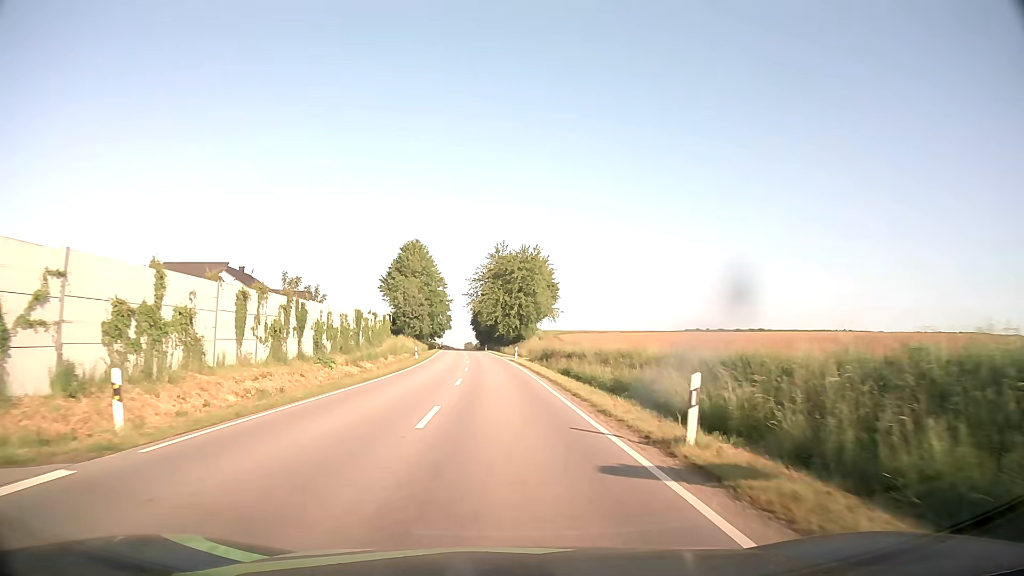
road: secondary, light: Day
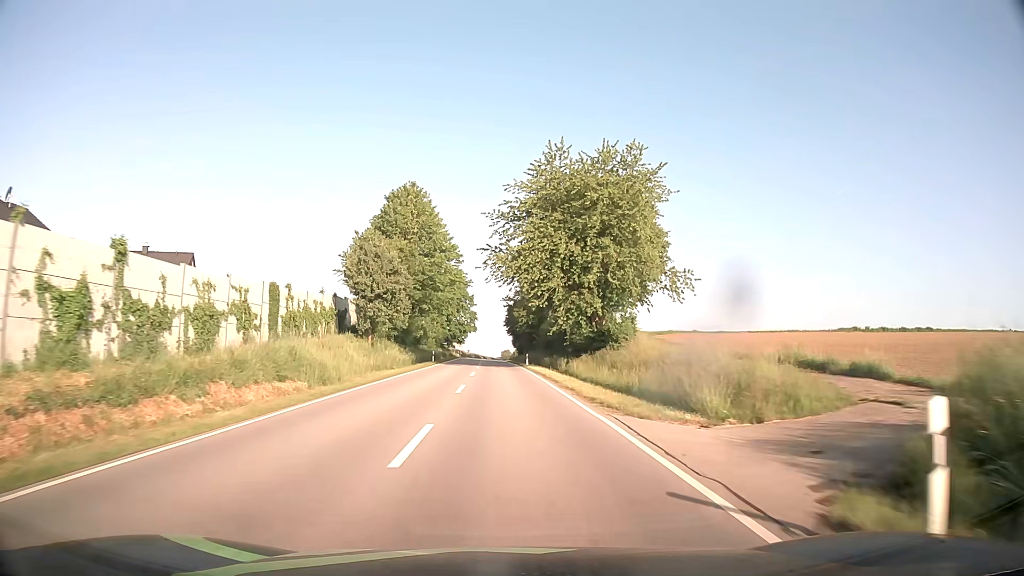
(-1.6, +52.4) m; -3°
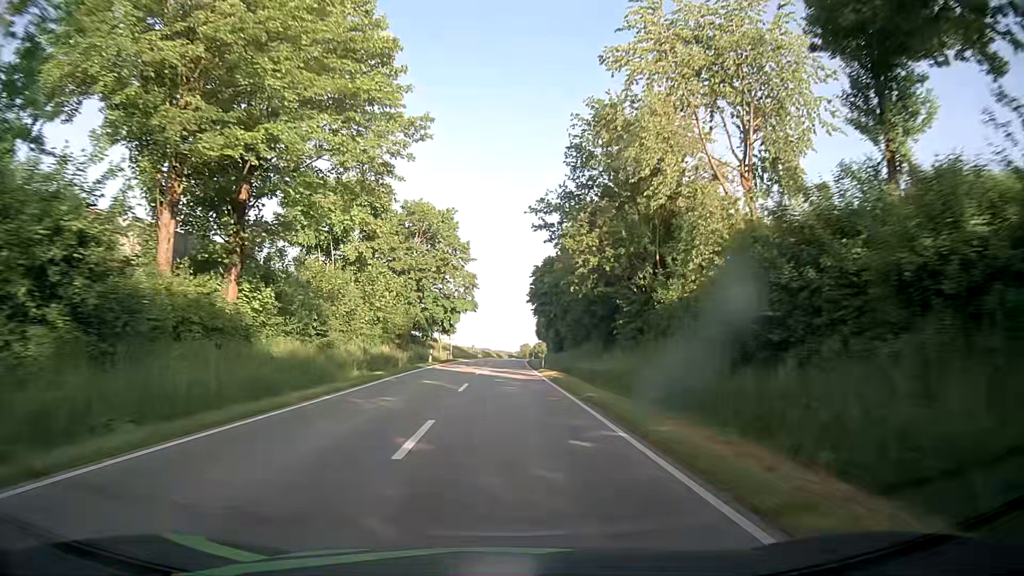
(-1.0, +60.2) m; -1°
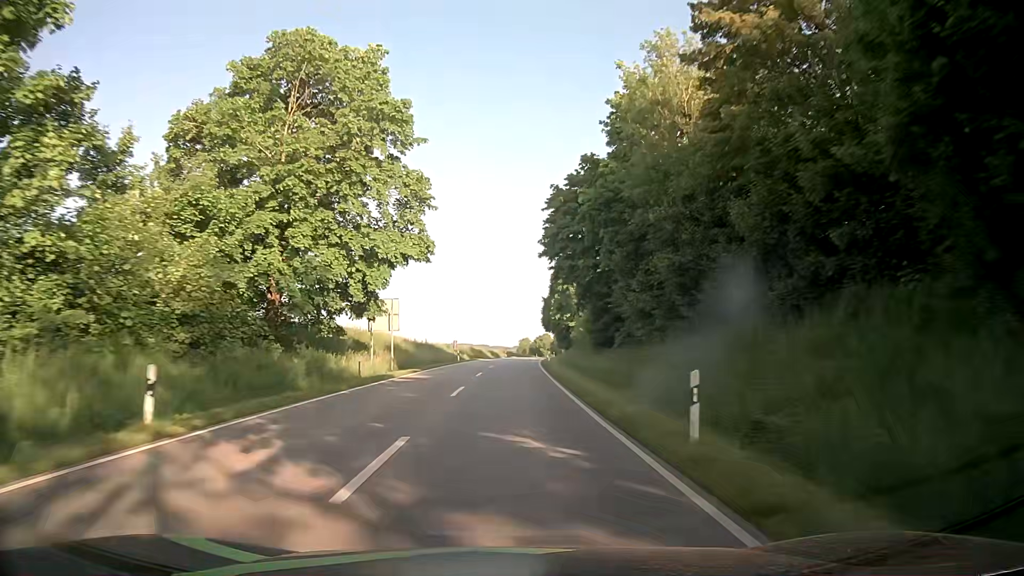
(0.0, +38.4) m; 0°
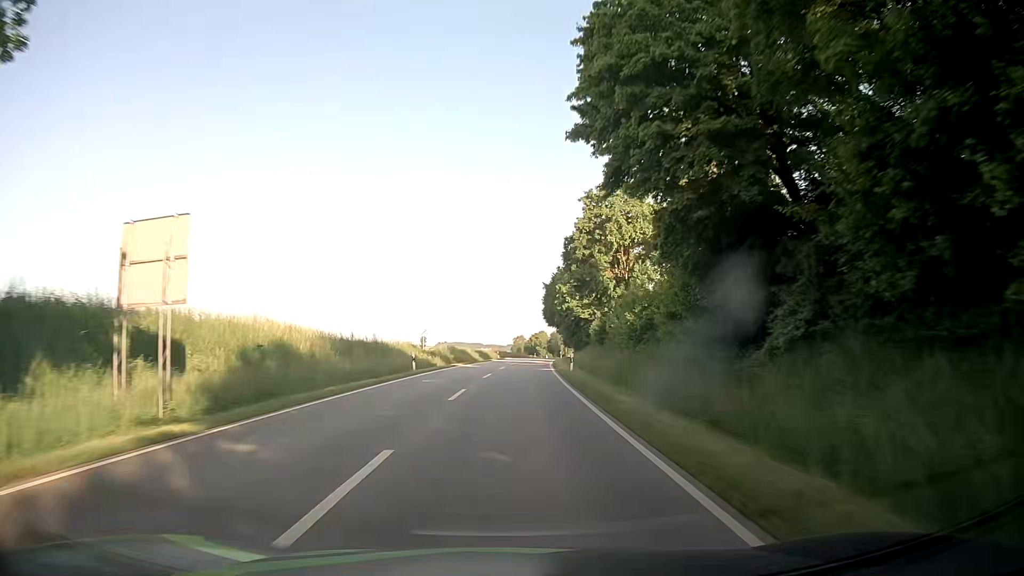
(+0.2, +25.3) m; +1°
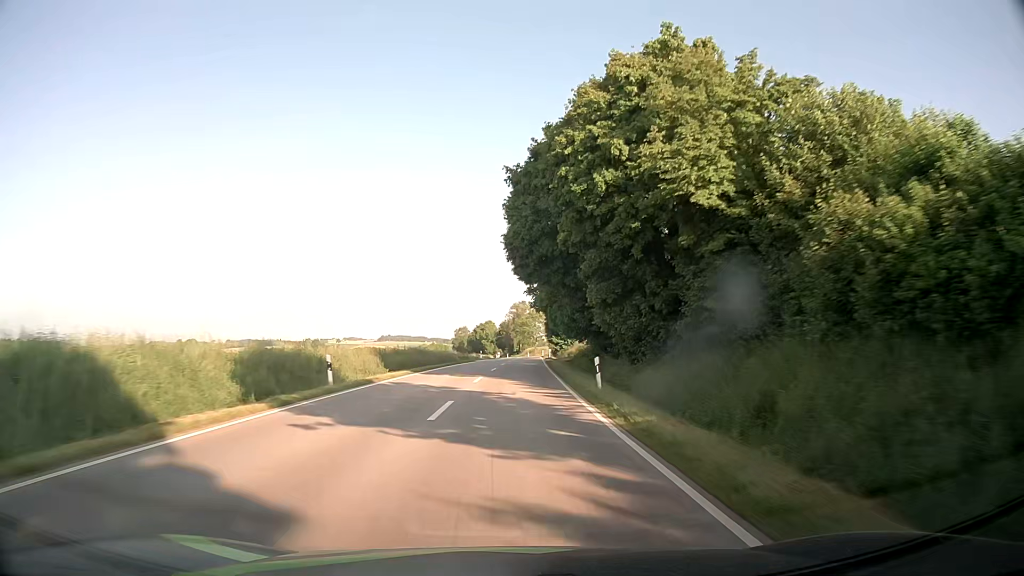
(+2.6, +64.8) m; +5°
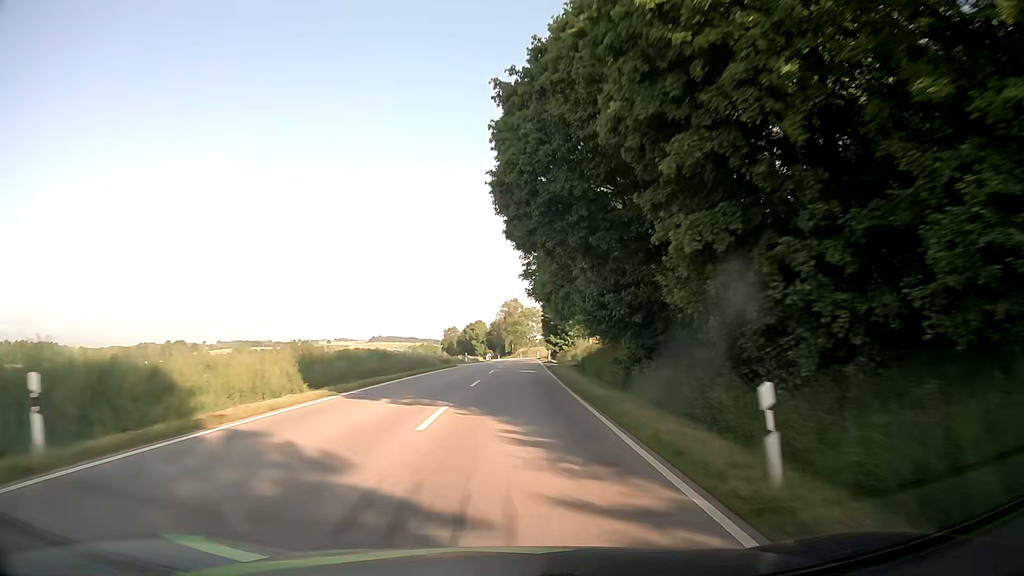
(0.0, +13.3) m; 0°
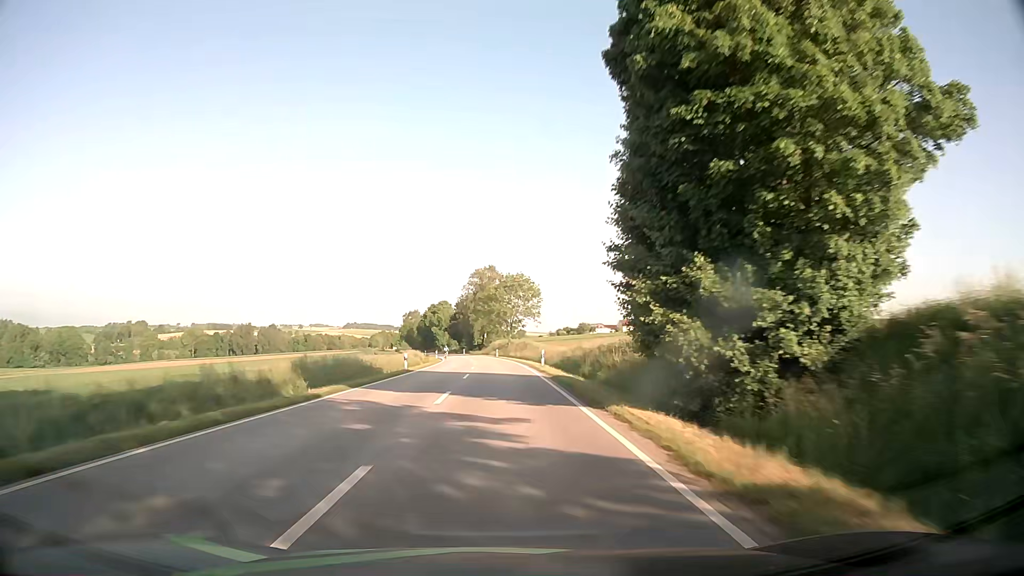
(+1.6, +67.6) m; +2°
(0, +10) (0, +20) (0, +30) (0, +40) (-1, +50) (-1, +60) (-2, +70) (-3, +80) (-4, +90) (-5, +100) m
